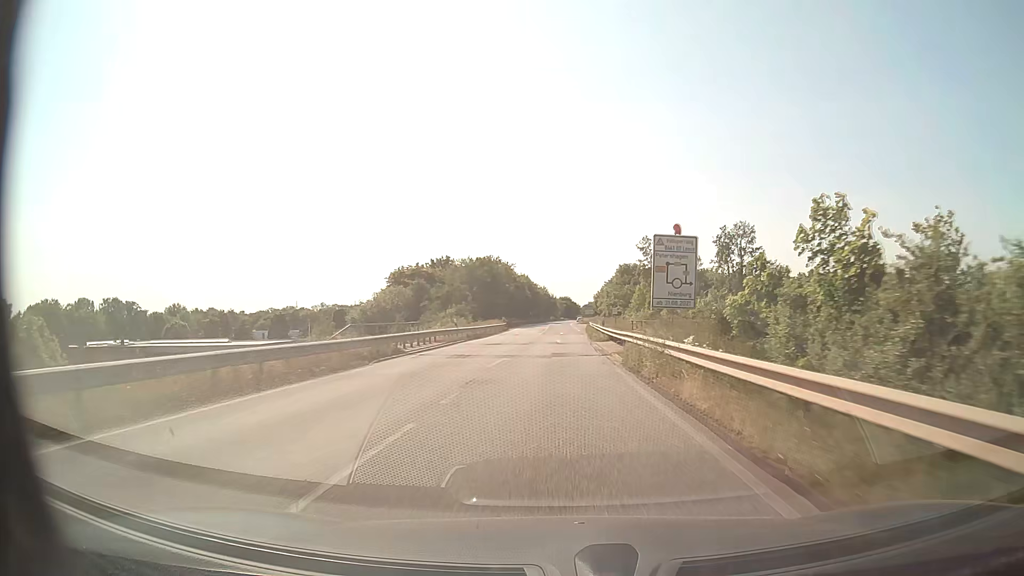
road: secondary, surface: asphalt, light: Day
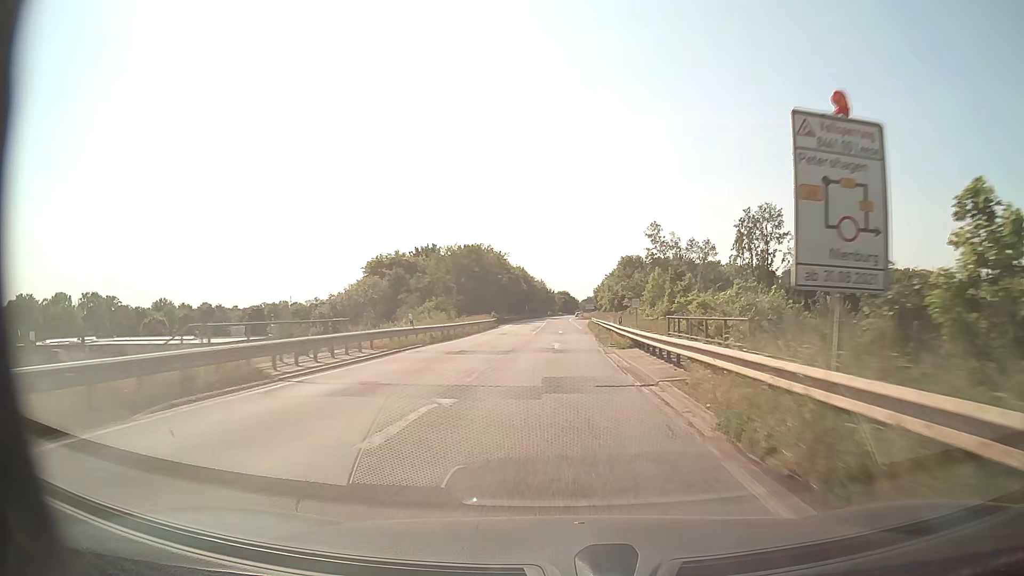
(0.0, +11.5) m; 0°
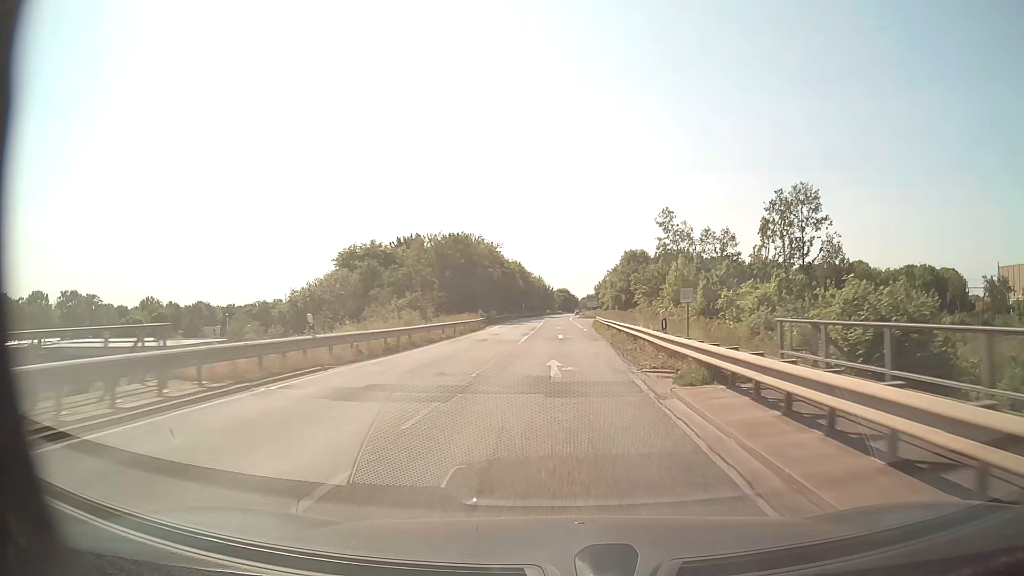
(0.0, +11.5) m; 0°
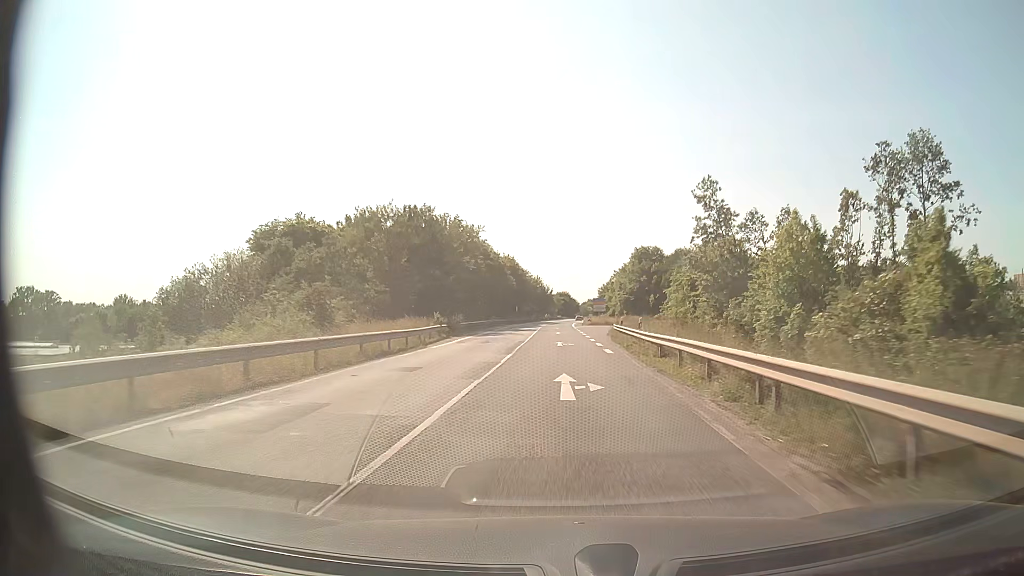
(-0.1, +23.0) m; 0°
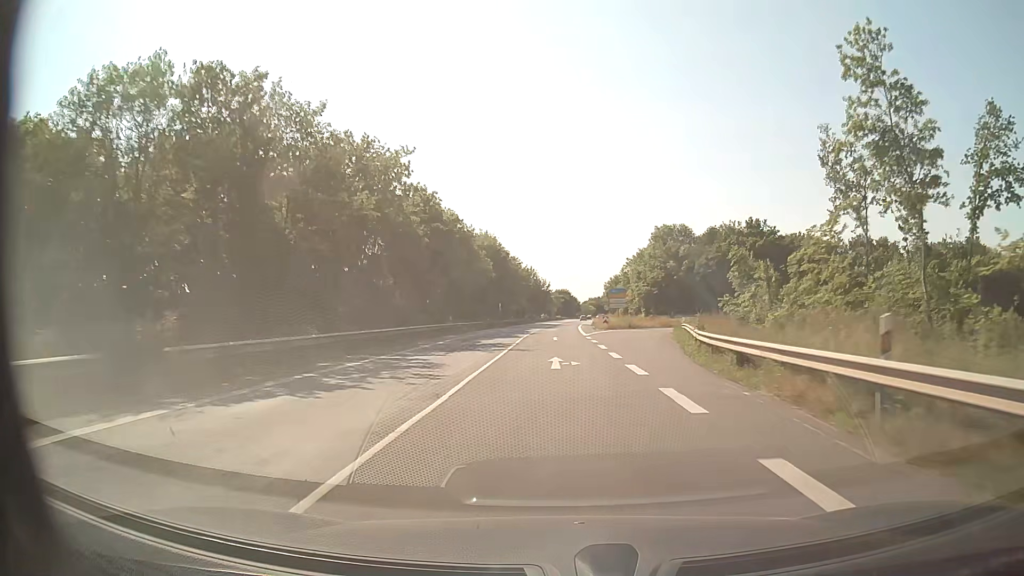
(0.0, +34.5) m; 0°
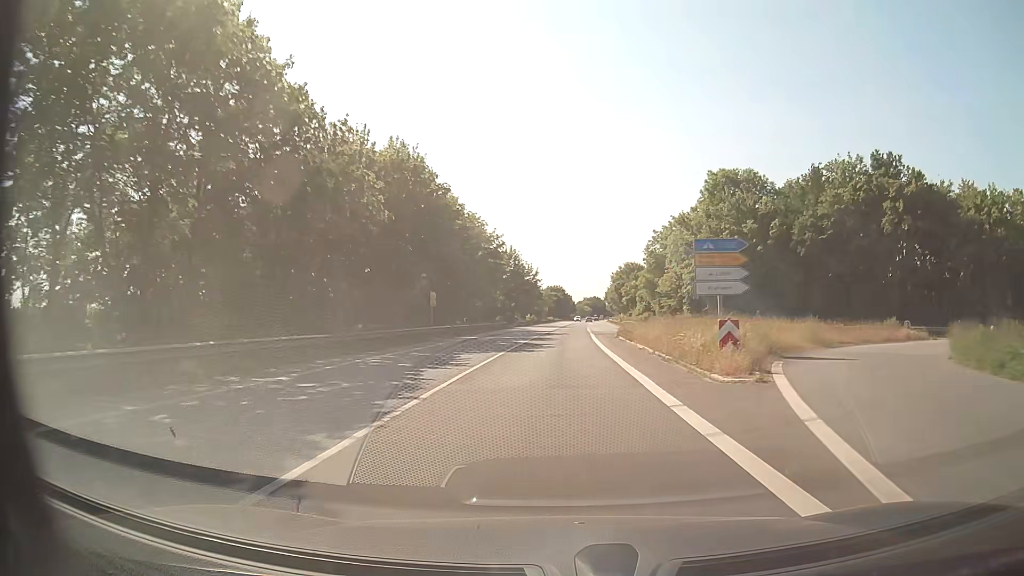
(+0.2, +45.9) m; +1°
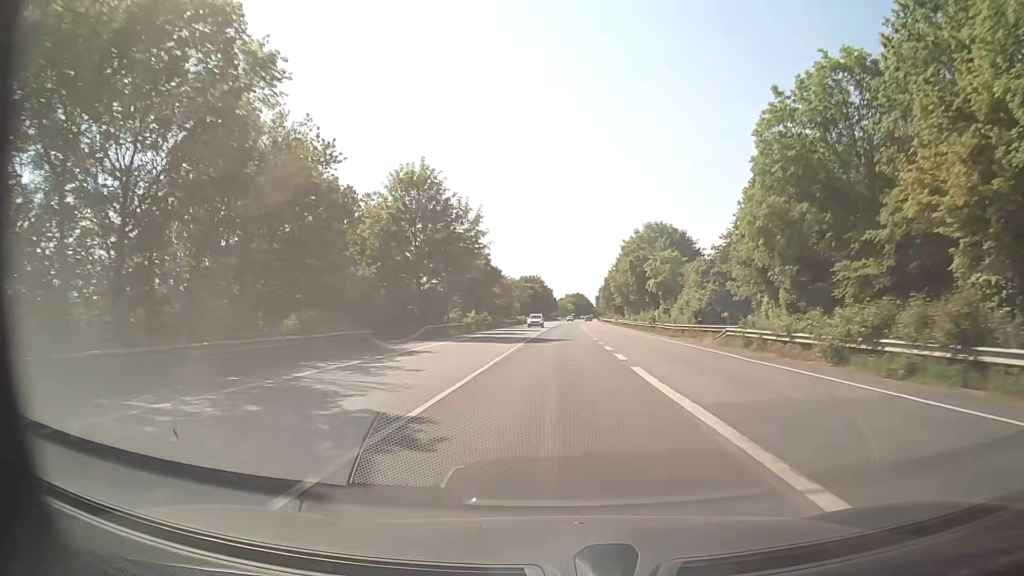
(+0.8, +57.4) m; +2°
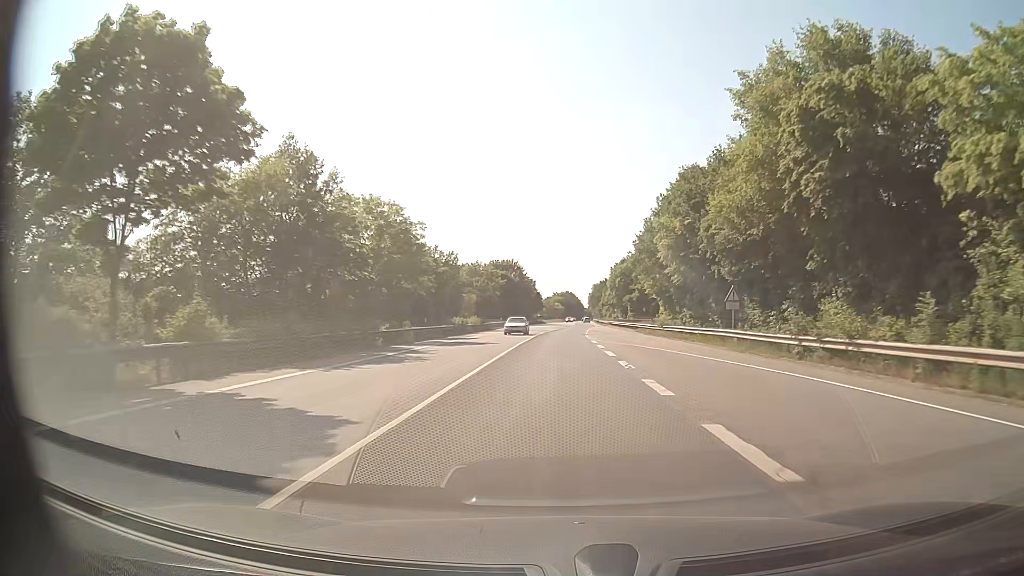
(+0.4, +57.4) m; +1°
(0, +10) (0, +20) (0, +30) (0, +40) (0, +50) (+1, +60) (+1, +70) (+2, +80) (+2, +90) (+3, +100) m
